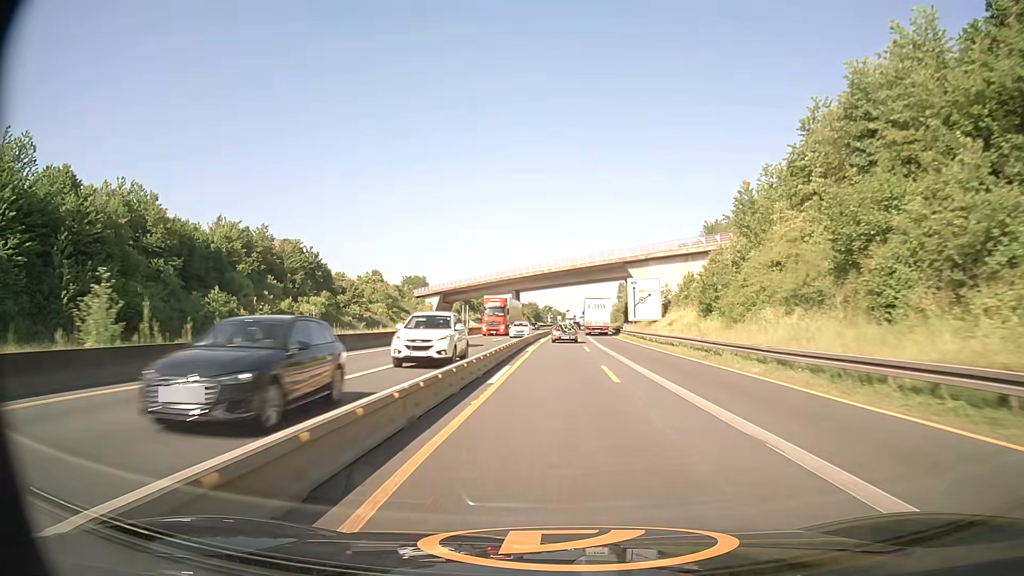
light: Day
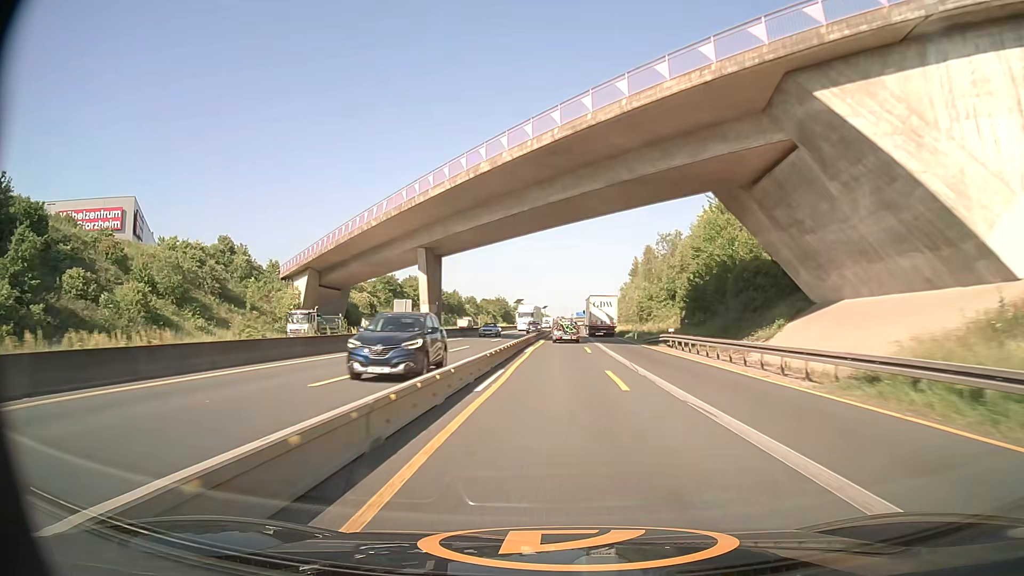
(+1.5, +73.6) m; +2°
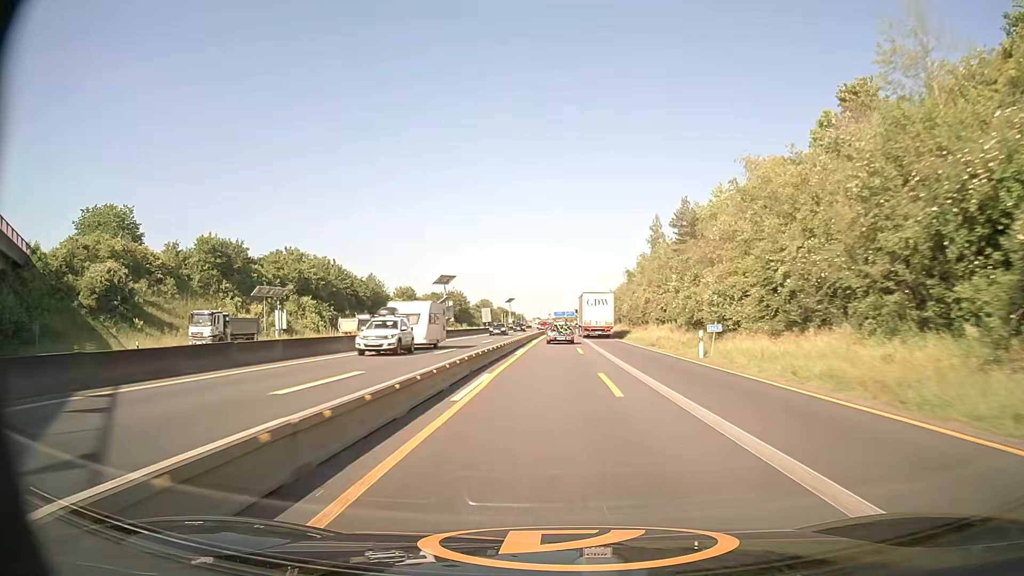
(+1.3, +73.3) m; +2°
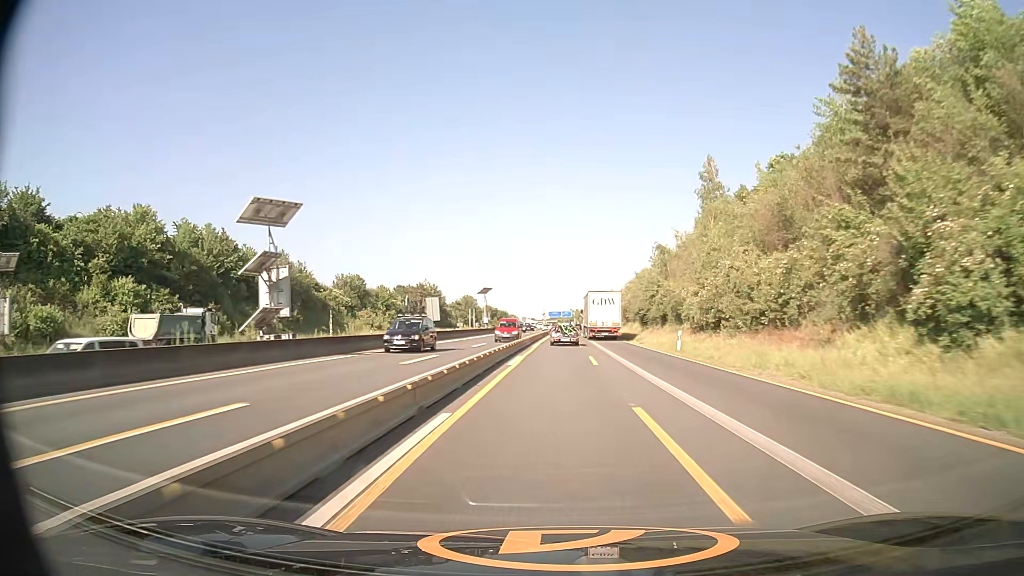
(+0.1, +43.7) m; 0°
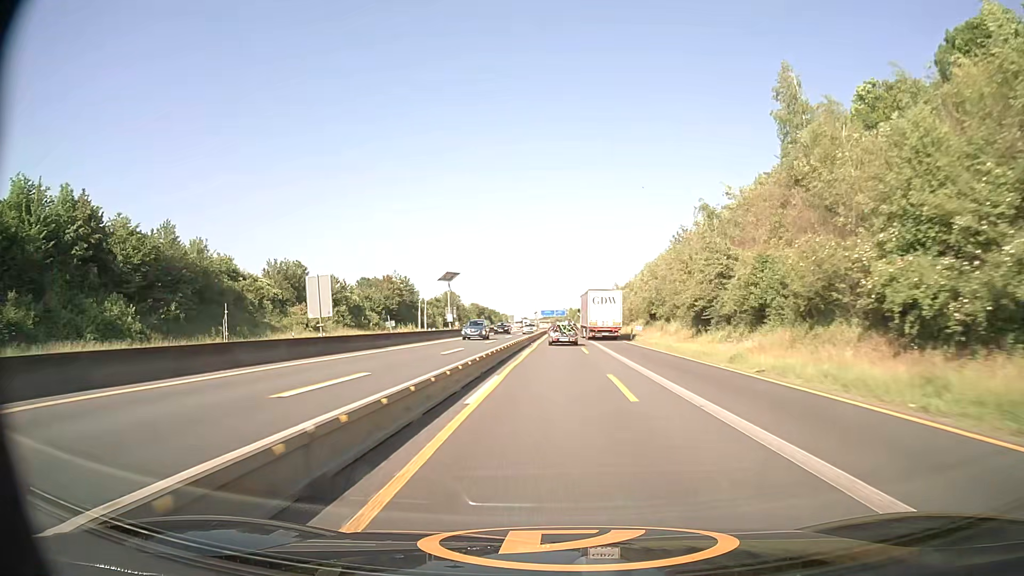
(+0.1, +28.7) m; 0°
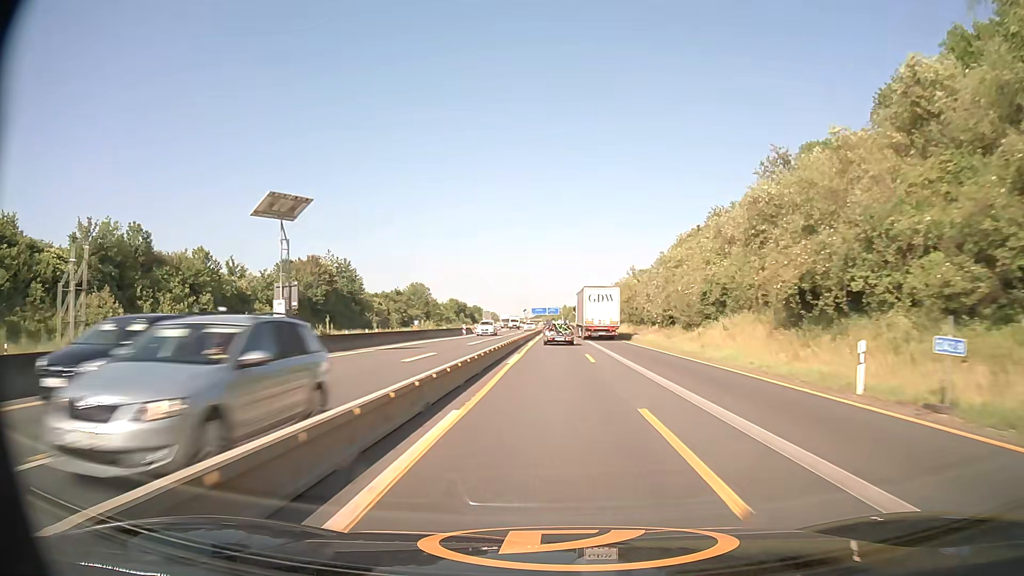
(+0.3, +43.0) m; +1°
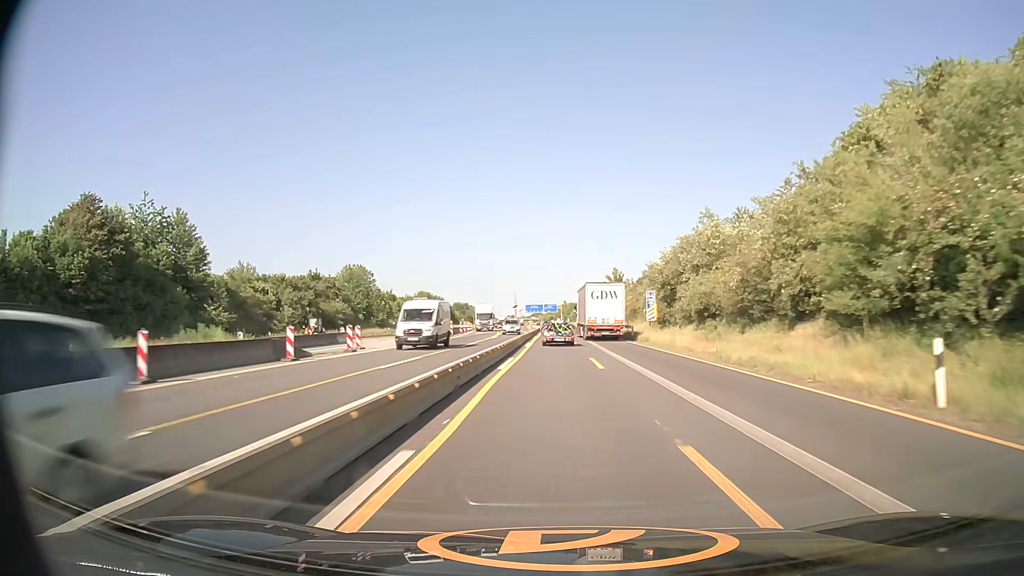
(+0.1, +57.2) m; 0°
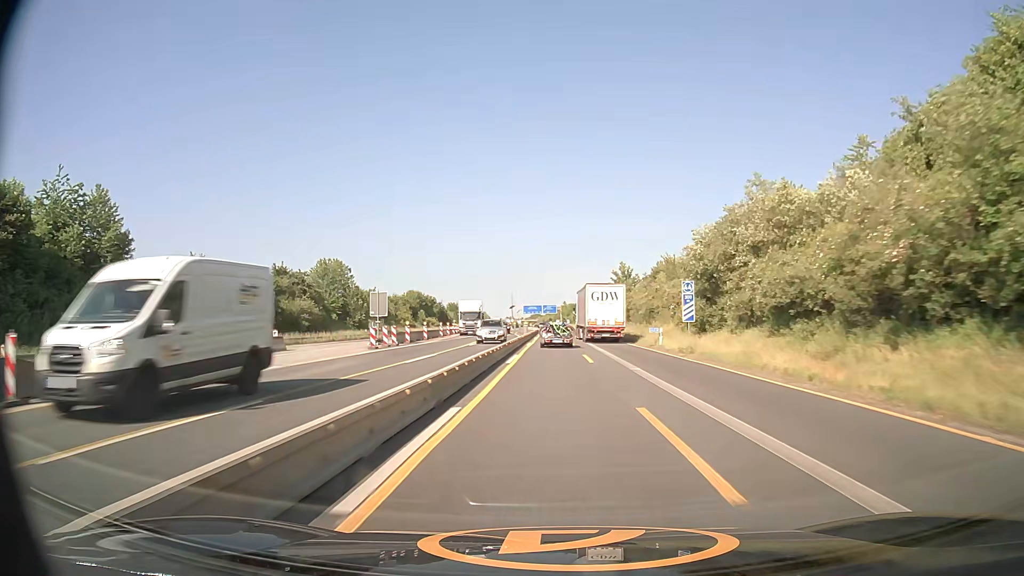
(0.0, +14.3) m; 0°
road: motorway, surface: asphalt
(0, +10) (0, +20) (0, +30) (0, +40) (0, +50) (0, +60) (0, +70) (0, +80) (0, +90) (0, +100) m
